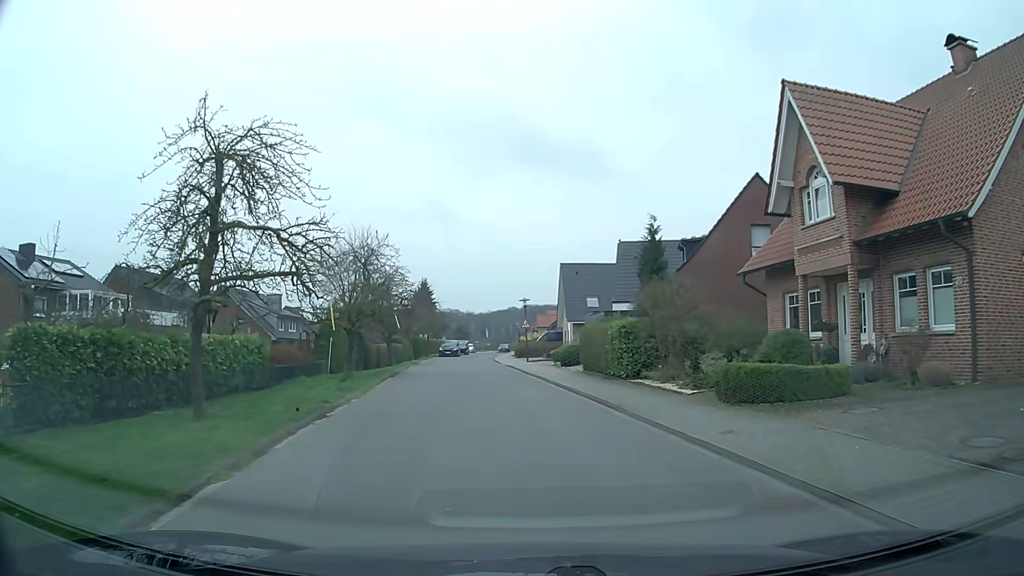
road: residential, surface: asphalt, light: Day
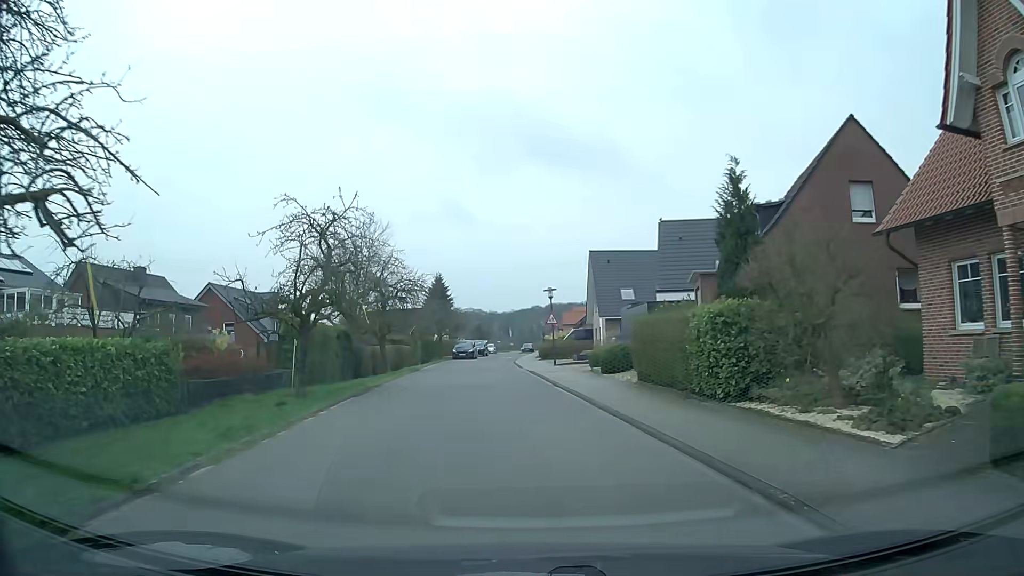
(-0.2, +8.6) m; -2°
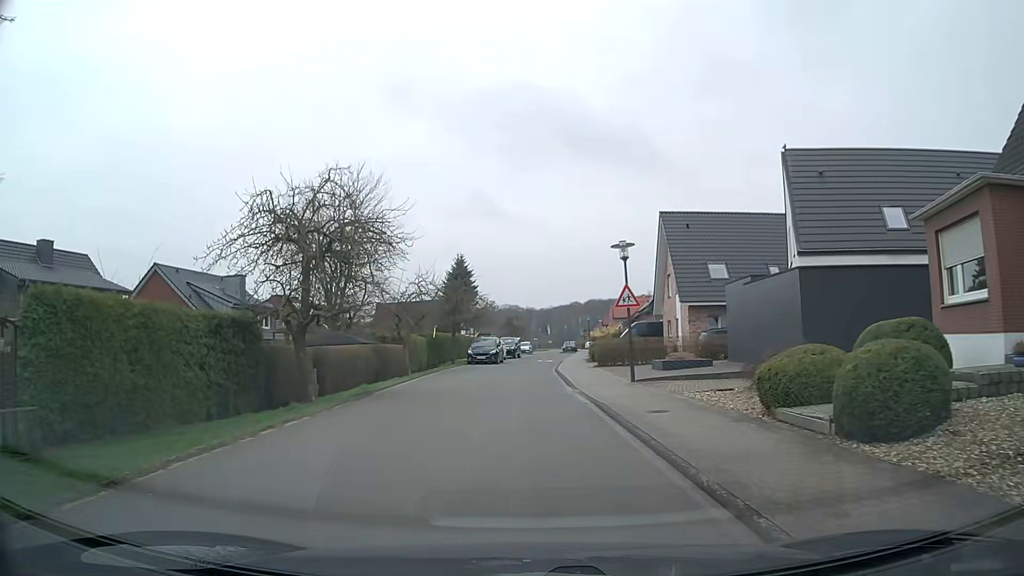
(-0.6, +17.4) m; -3°
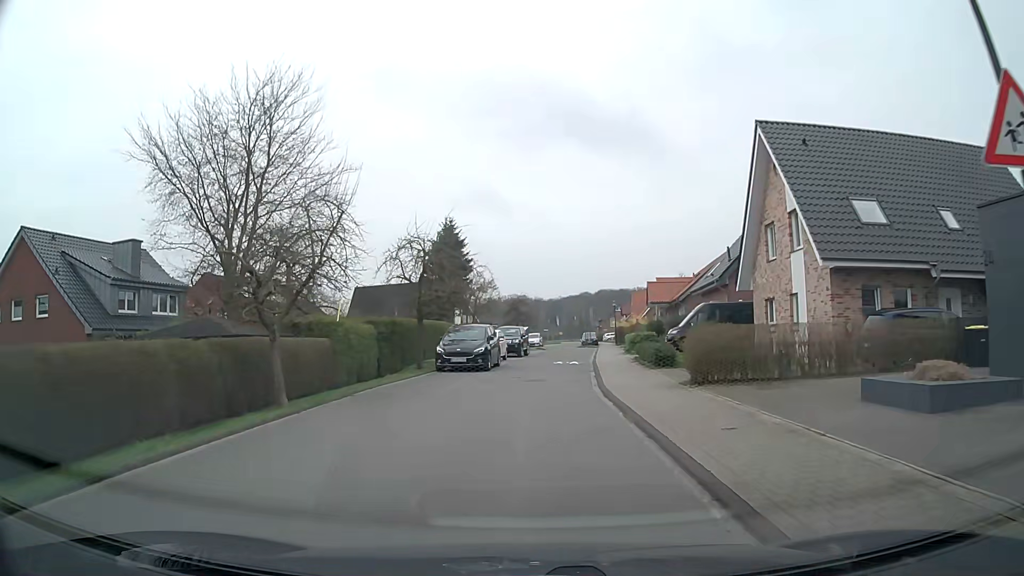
(-0.2, +17.7) m; 0°
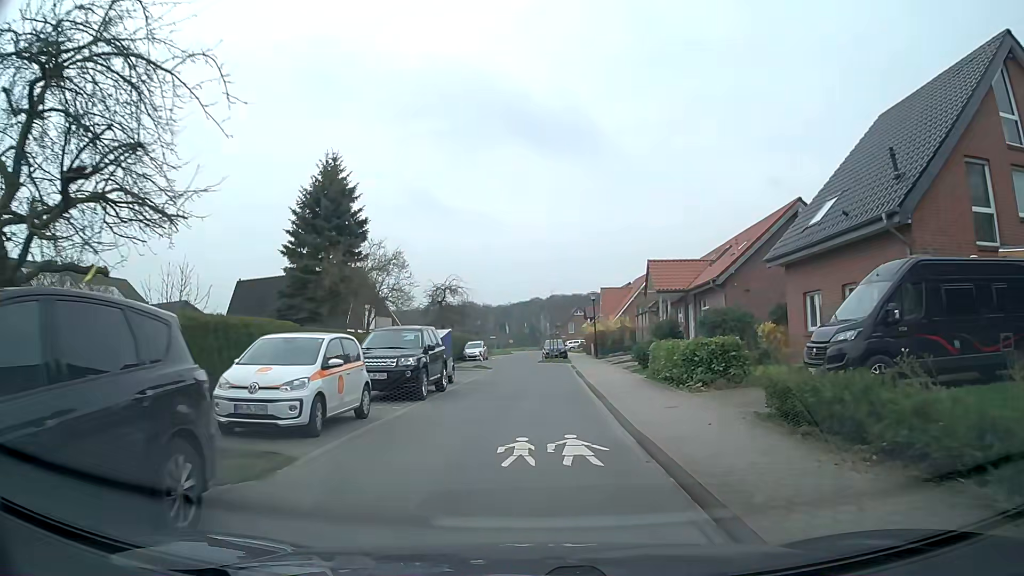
(+0.6, +22.3) m; +4°
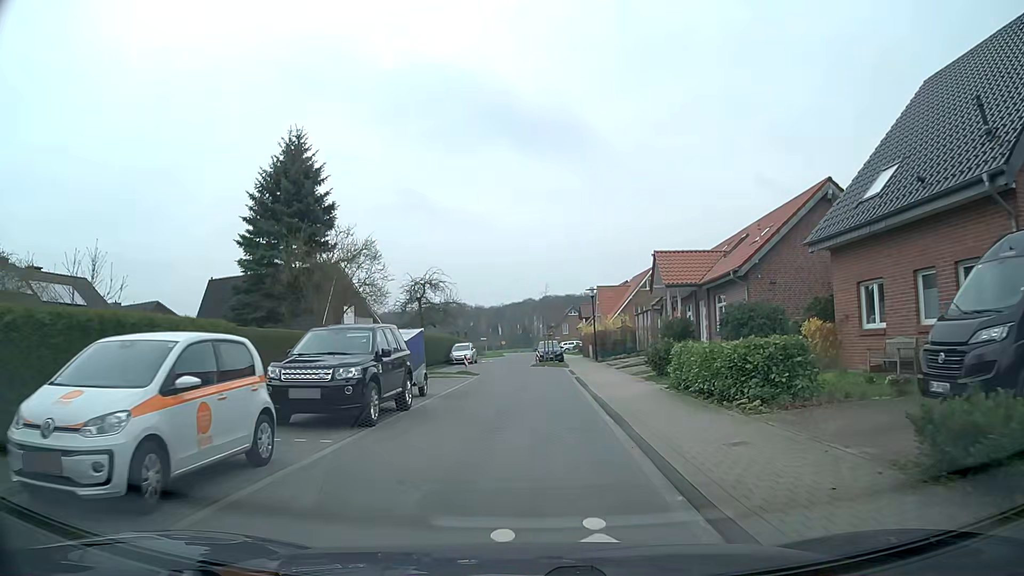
(0.0, +4.5) m; 0°
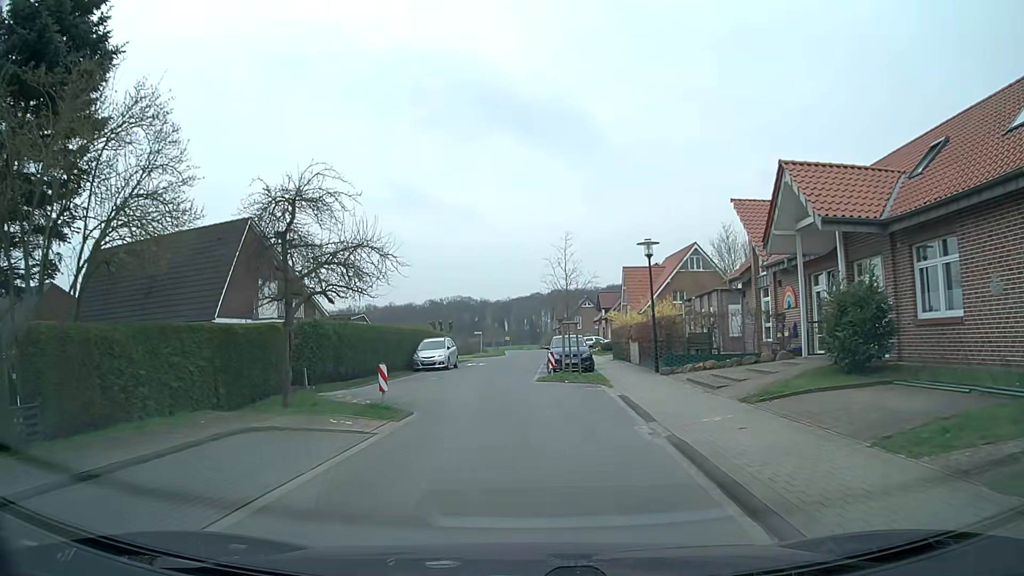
(+0.1, +17.9) m; 0°
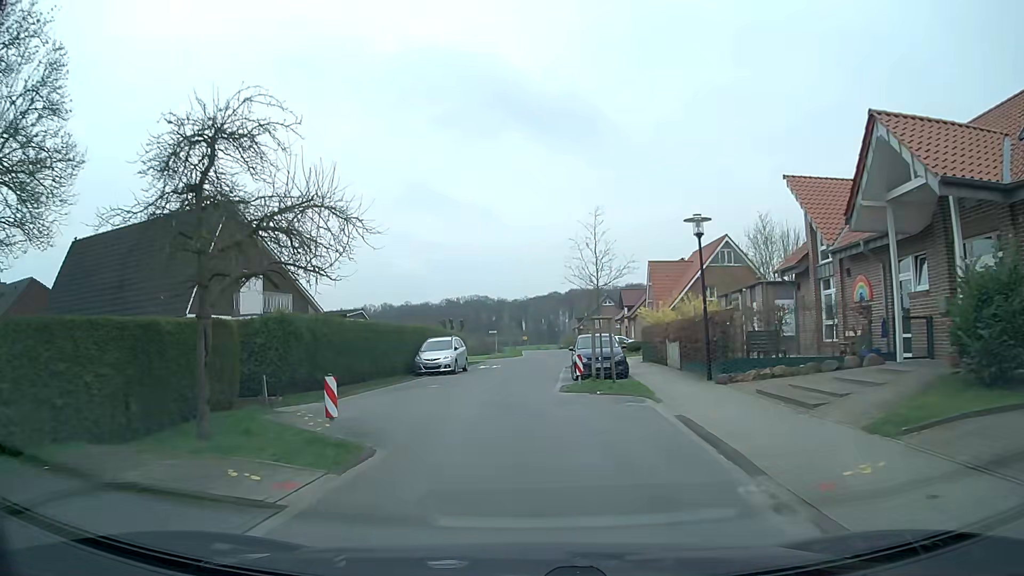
(-0.1, +4.5) m; -2°
(0, +10) (-1, +20) (0, +30) (+1, +40) (+3, +50) (+3, +60) (+3, +70) (+2, +80) (+3, +90) (+8, +98) m
